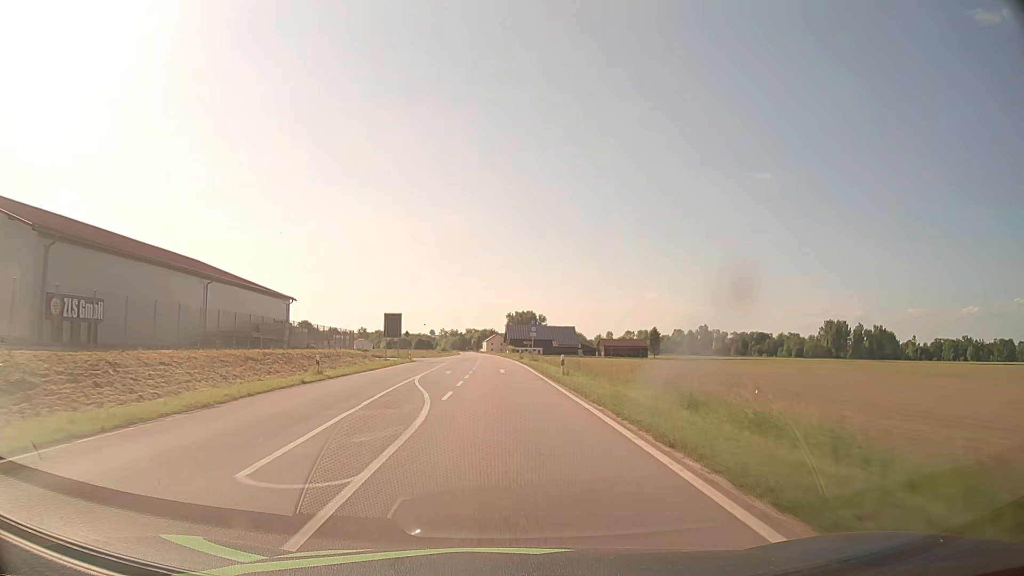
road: tertiary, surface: asphalt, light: Day
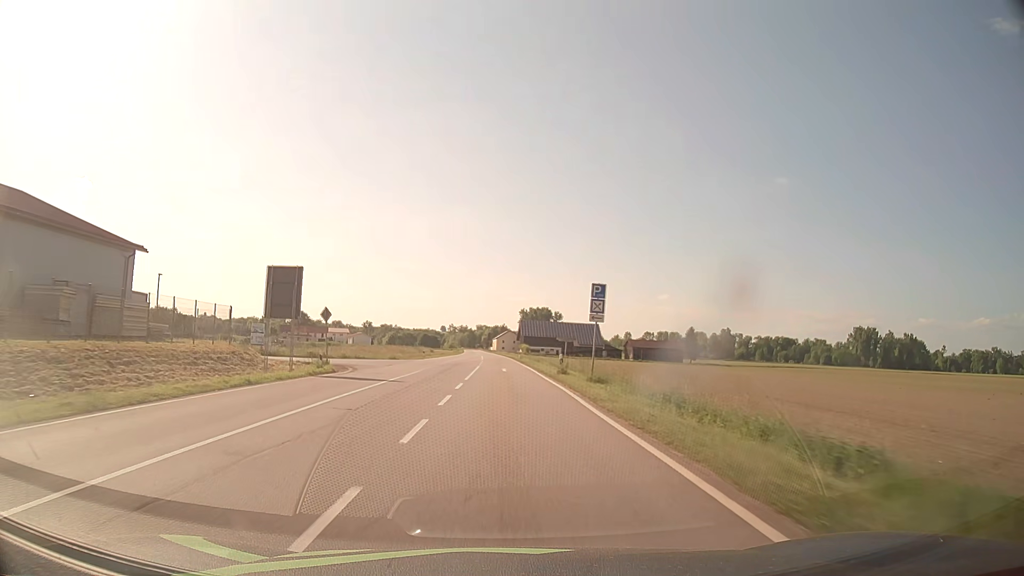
(-0.5, +37.4) m; -1°
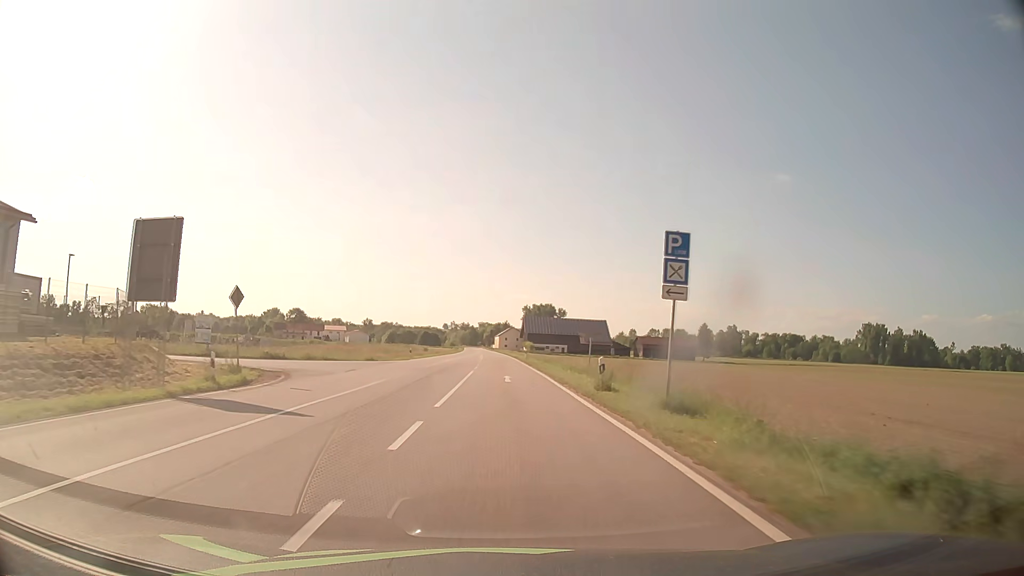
(0.0, +12.5) m; 0°
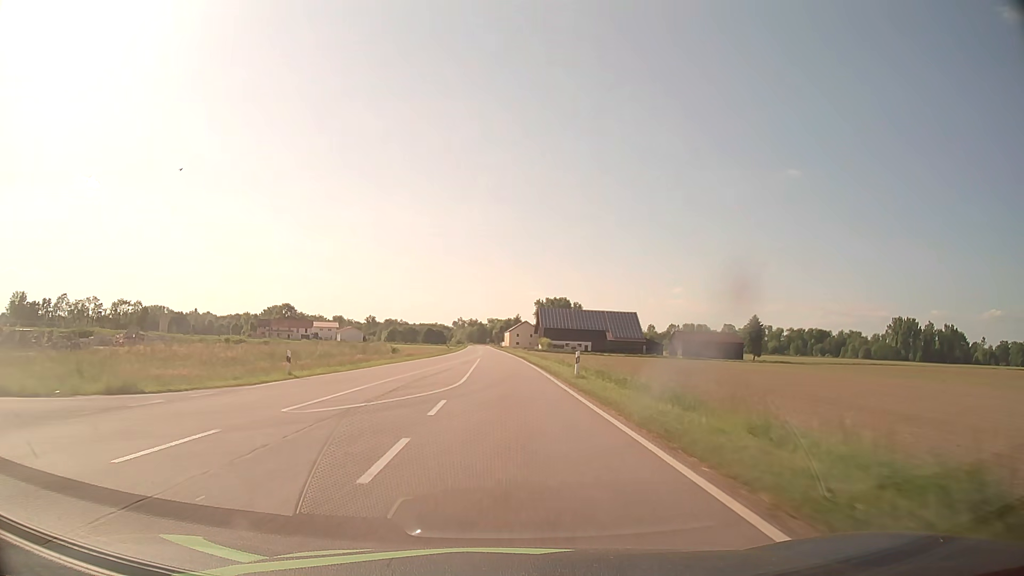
(-0.4, +37.6) m; -1°
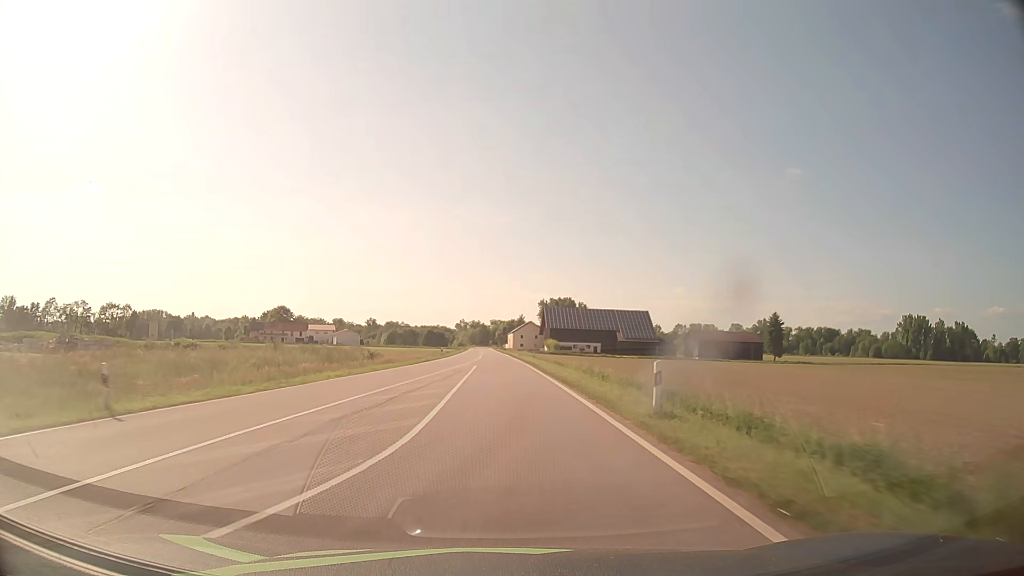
(0.0, +12.6) m; 0°
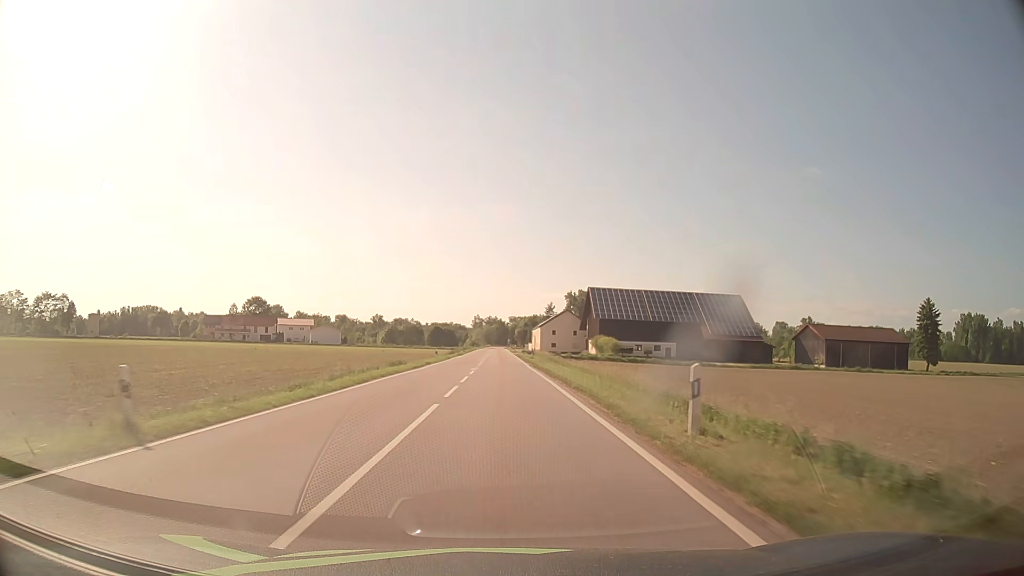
(-0.8, +62.8) m; -2°
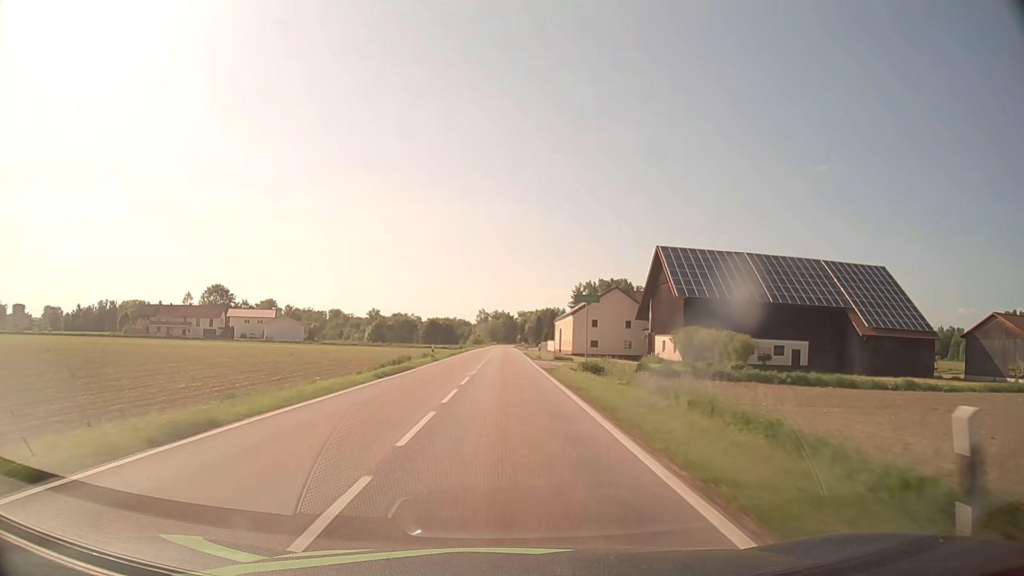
(-0.3, +50.1) m; -1°
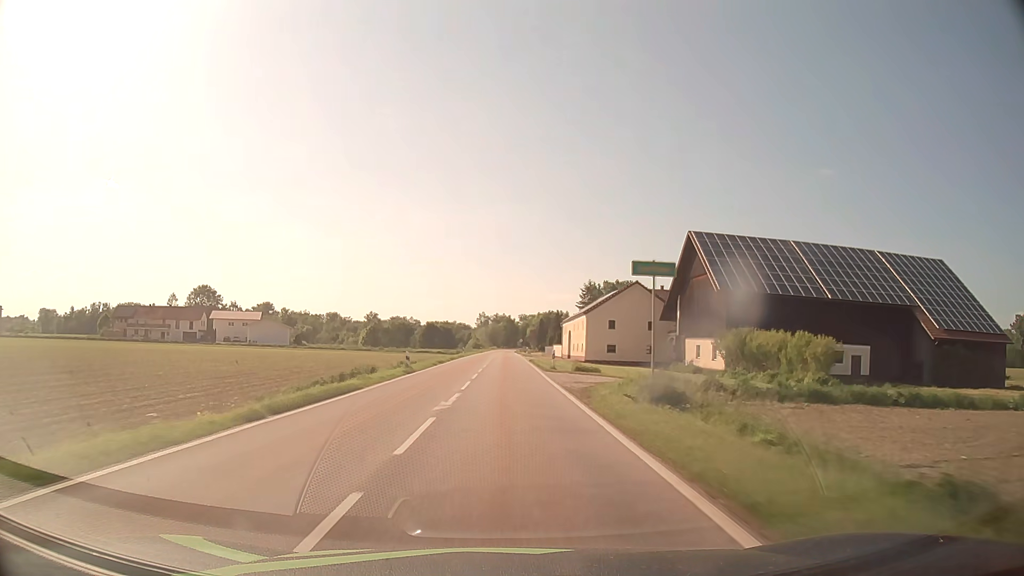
(0.0, +12.5) m; 0°
(0, +10) (0, +20) (0, +30) (0, +40) (0, +50) (0, +60) (0, +70) (0, +80) (0, +90) (0, +100) m
